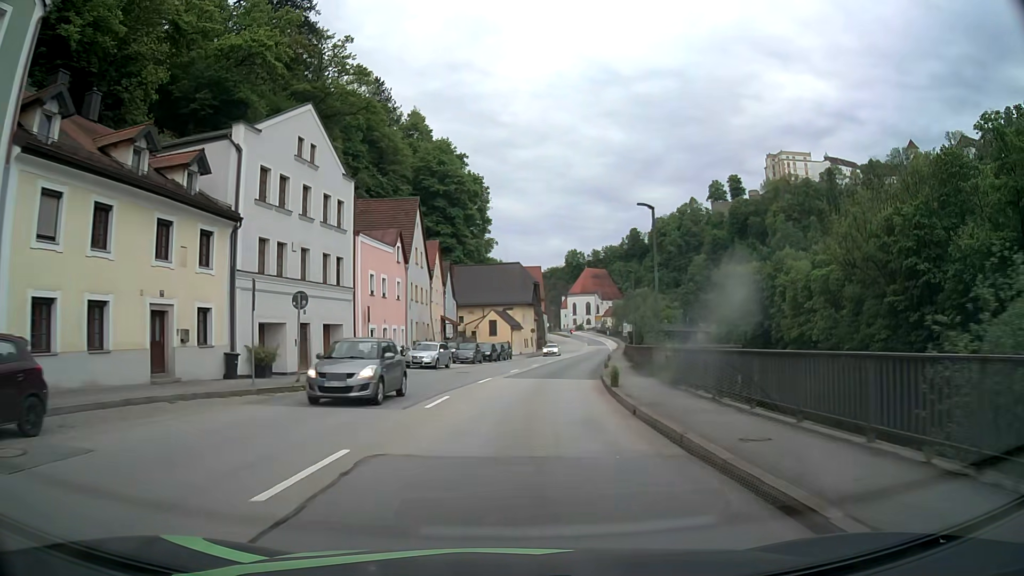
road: primary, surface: asphalt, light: Day
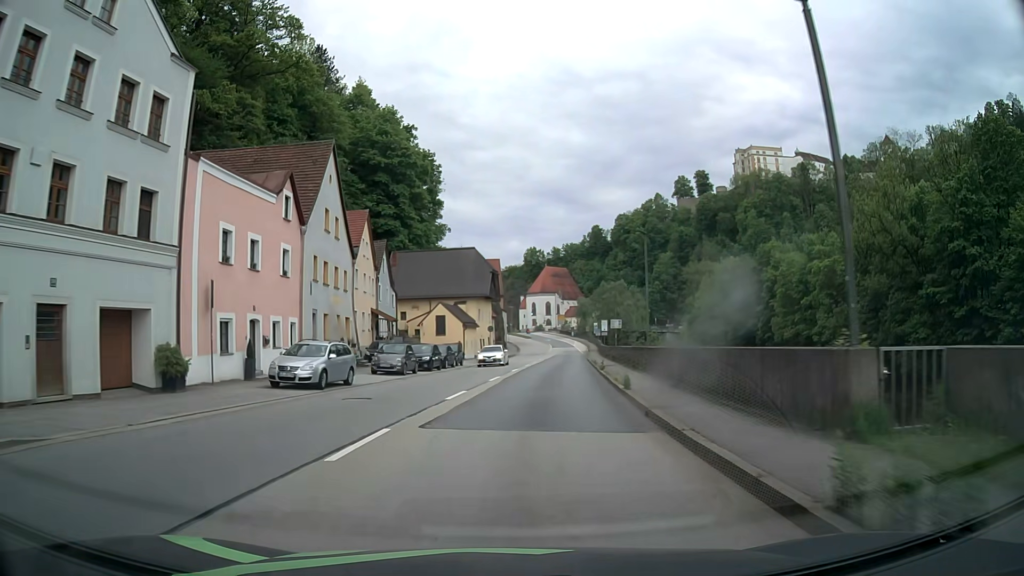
(+0.5, +15.8) m; +4°
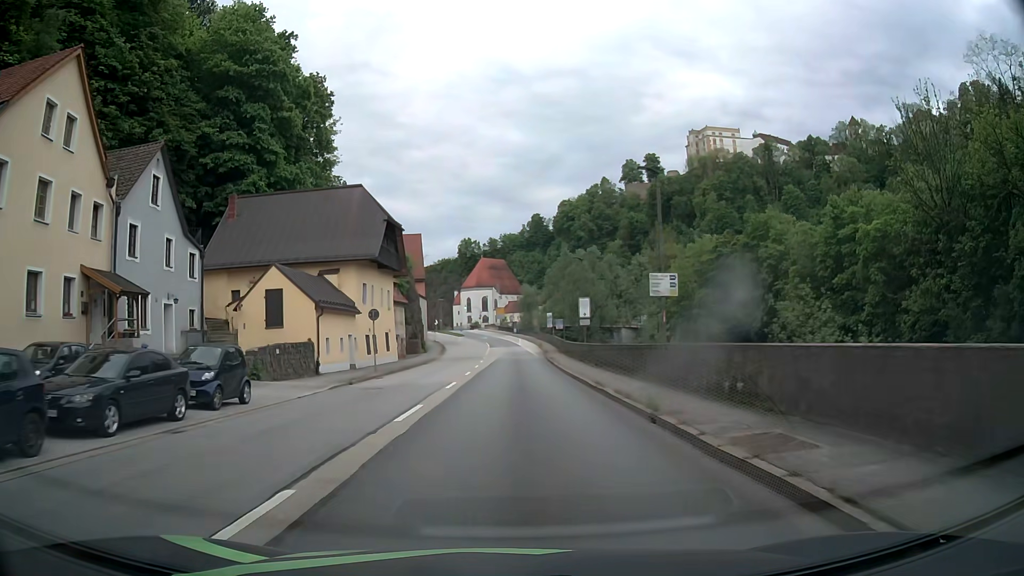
(+2.0, +31.4) m; +6°
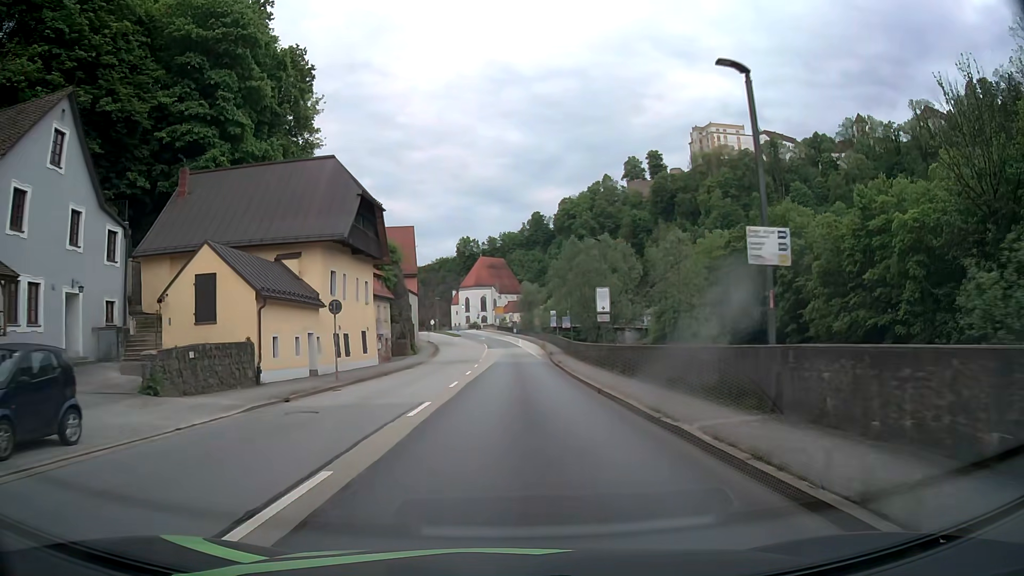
(0.0, +7.9) m; 0°
(0, +10) (0, +20) (0, +30) (0, +40) (0, +50) (0, +60) (0, +70) (0, +80) (-1, +90) (-1, +100) m
